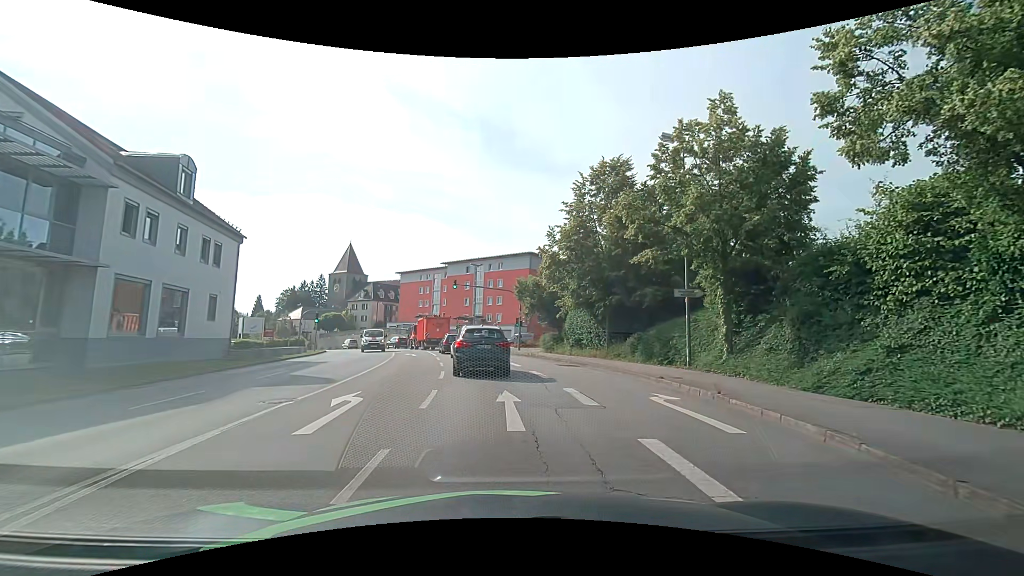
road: tertiary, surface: asphalt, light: Day
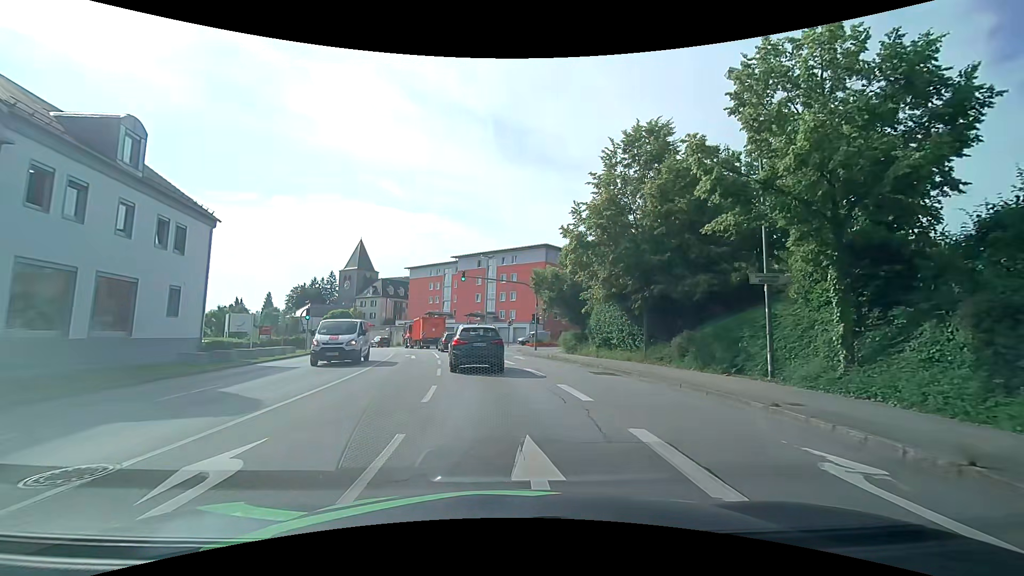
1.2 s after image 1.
(-0.1, +5.4) m; -2°
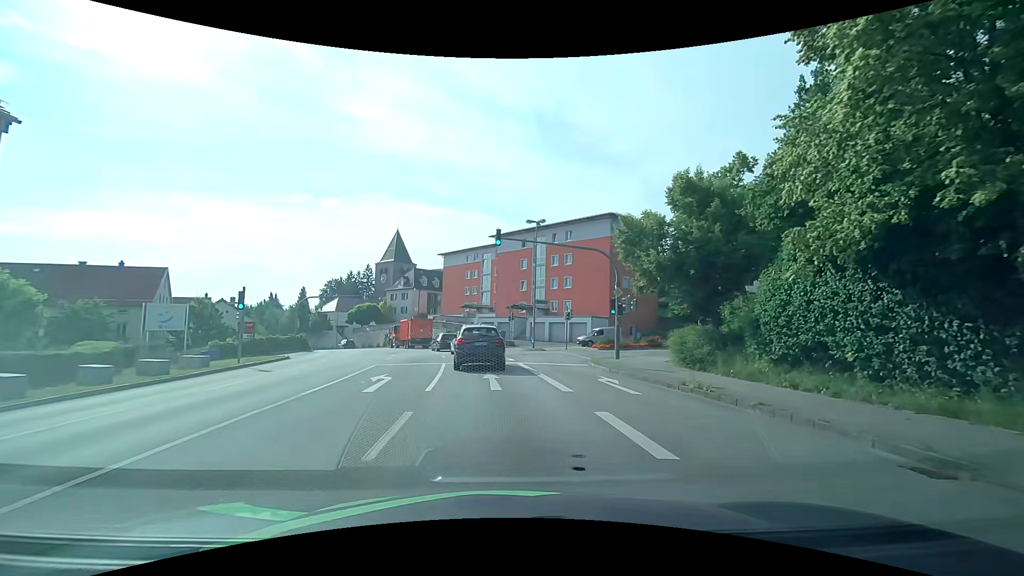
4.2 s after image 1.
(-0.8, +16.5) m; -4°
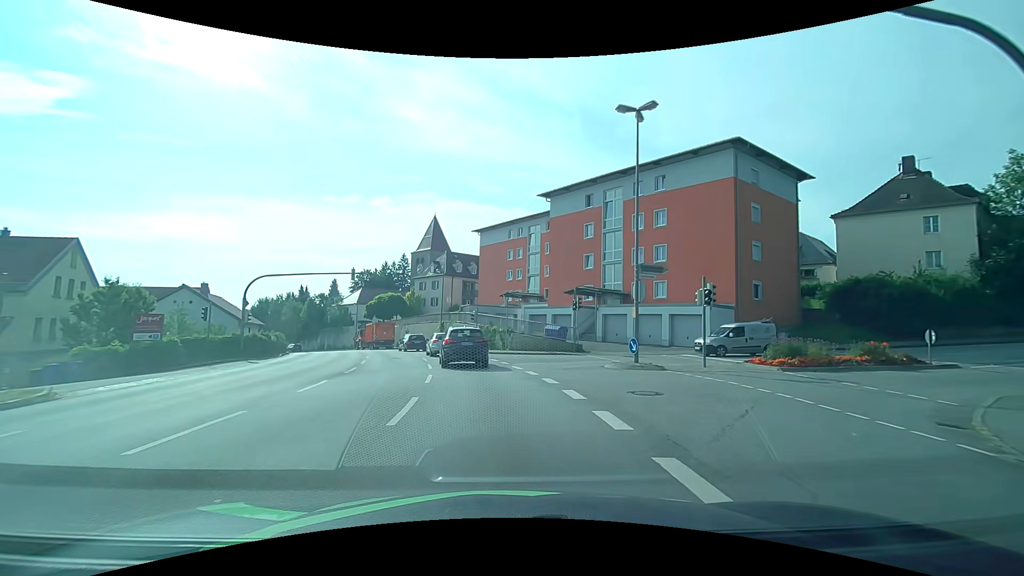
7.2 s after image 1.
(-1.2, +19.8) m; -6°
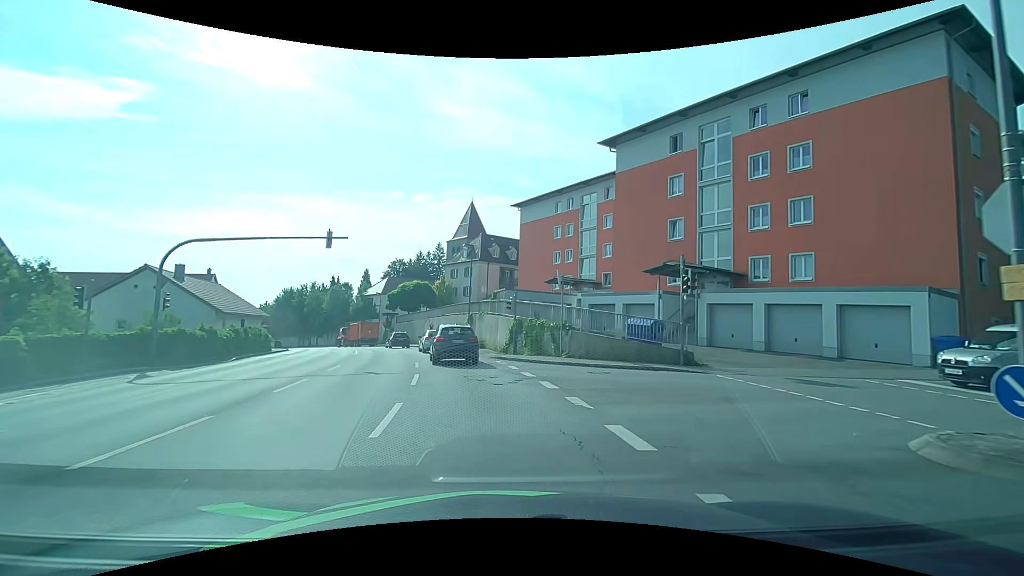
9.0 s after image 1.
(-0.6, +12.8) m; -5°
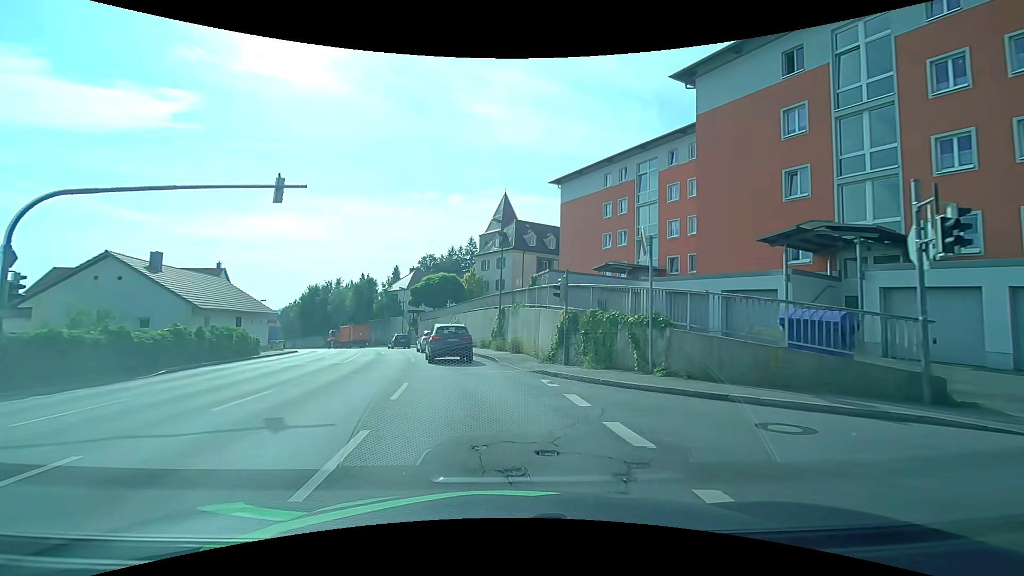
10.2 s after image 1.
(-0.3, +9.0) m; -4°
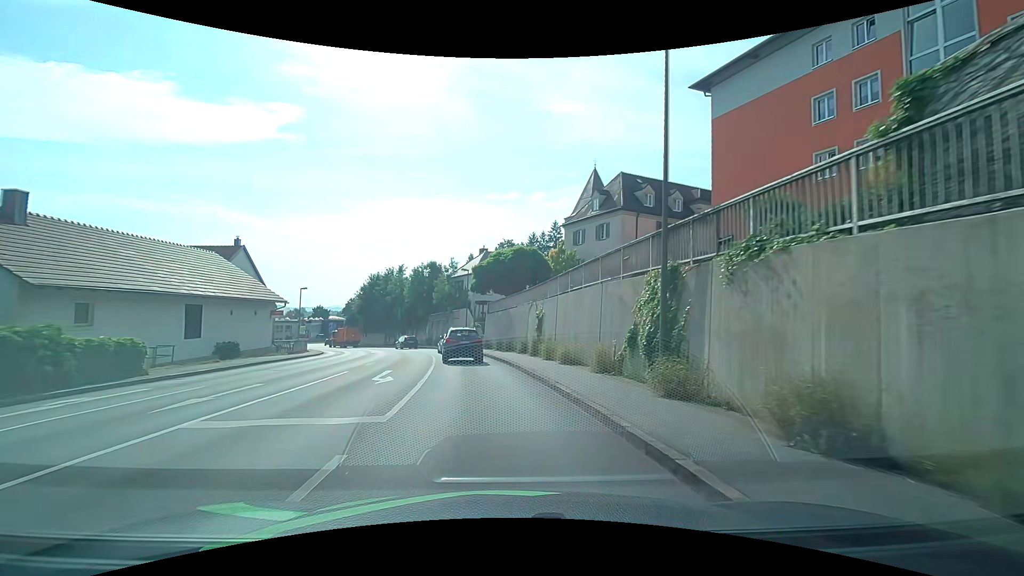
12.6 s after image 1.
(-1.8, +19.5) m; -10°
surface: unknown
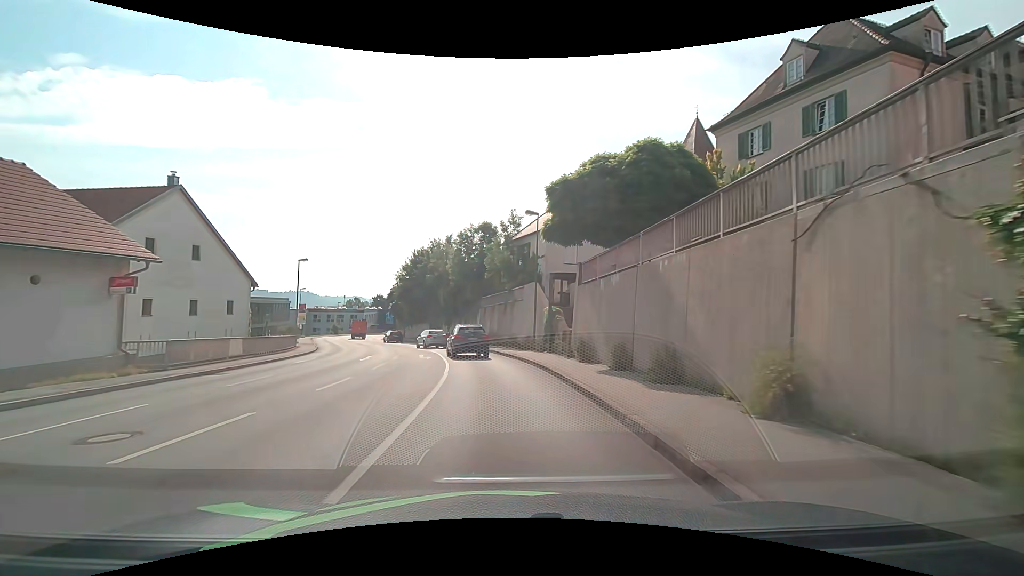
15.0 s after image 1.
(-1.6, +22.4) m; -8°
(0, +10) (-1, +20) (-3, +30) (-5, +40) (-8, +49) (-11, +58) (-15, +68) (-19, +77) (-22, +87) (-25, +96) m
